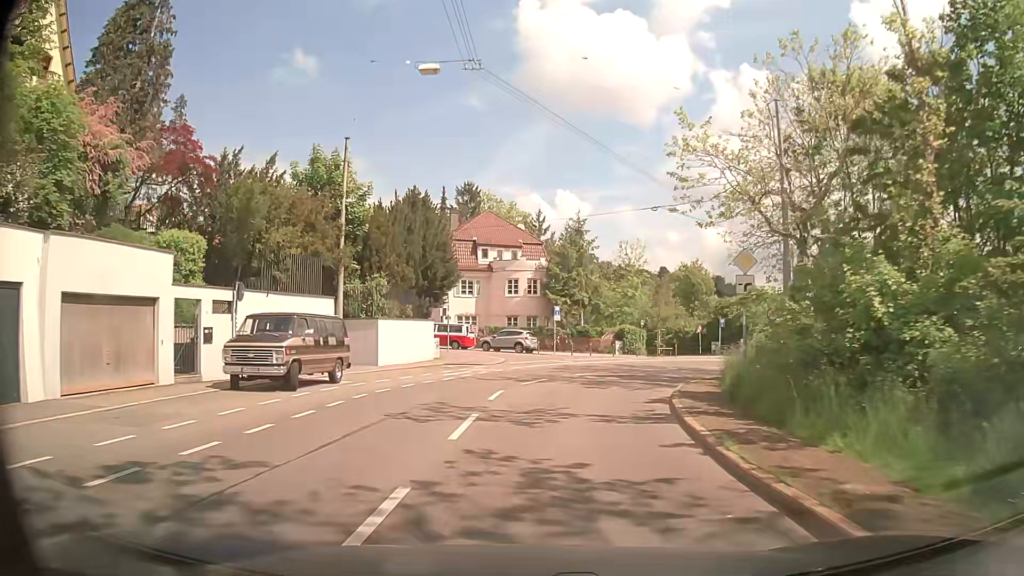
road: secondary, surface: asphalt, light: Day
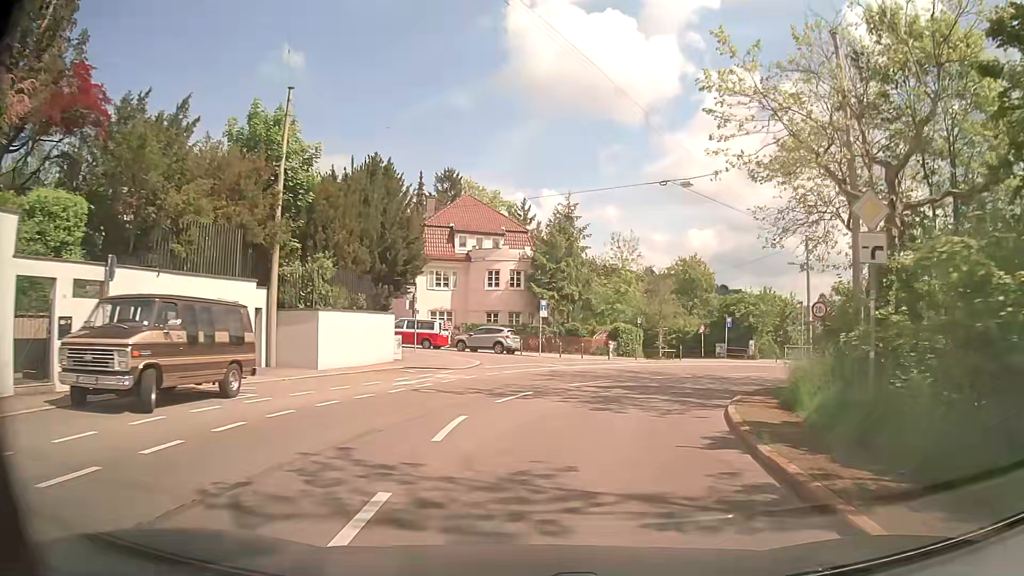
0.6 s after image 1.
(0.0, +6.5) m; +1°
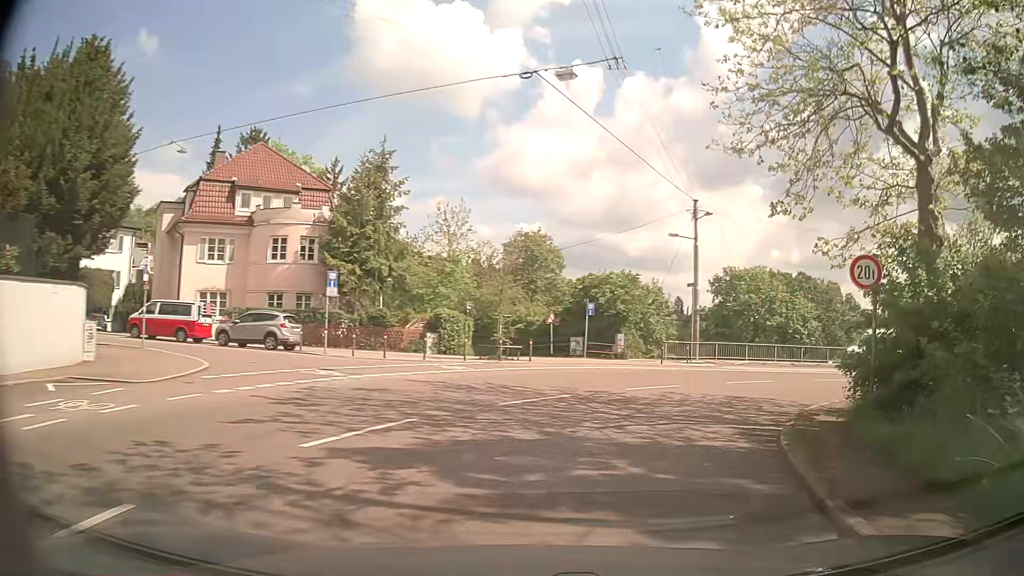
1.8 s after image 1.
(+1.3, +12.7) m; +14°
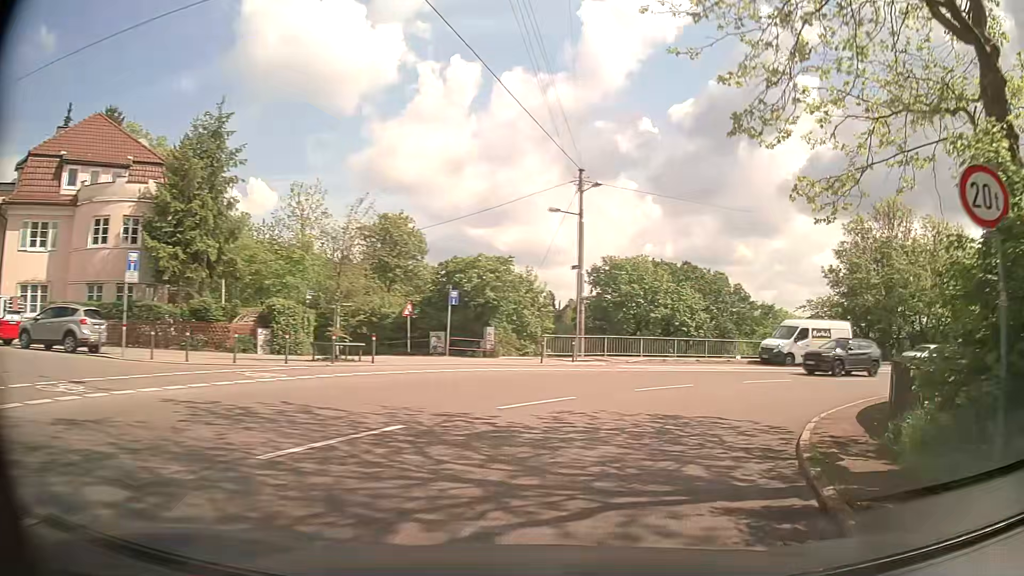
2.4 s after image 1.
(+0.6, +6.3) m; +11°
